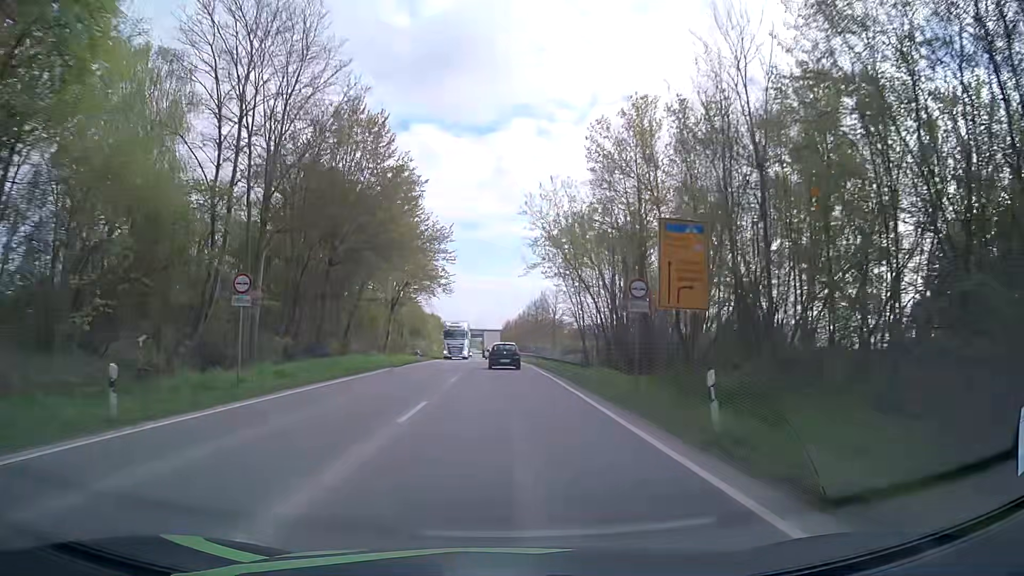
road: primary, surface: asphalt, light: Day
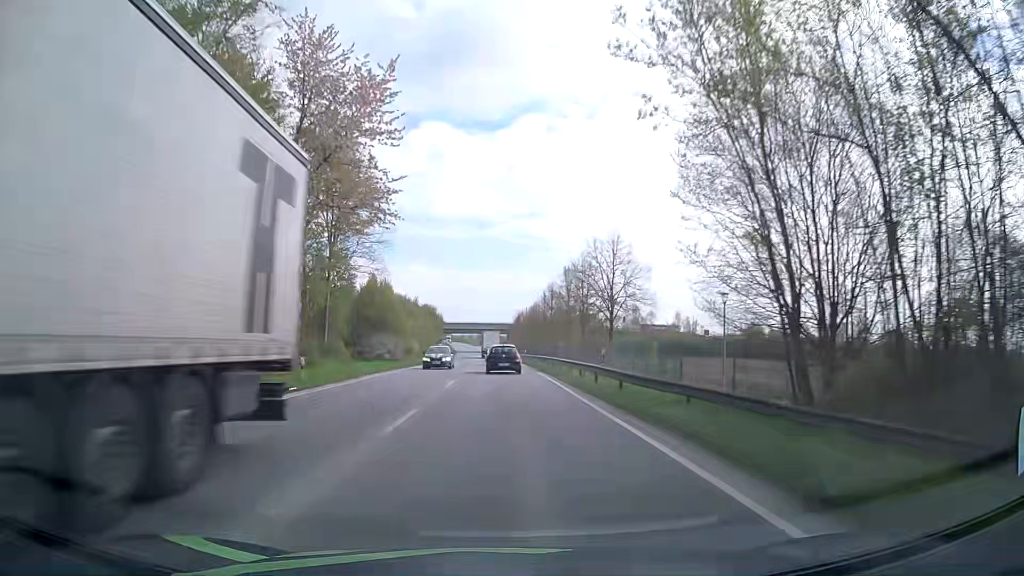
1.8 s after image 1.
(-0.4, +37.0) m; -1°
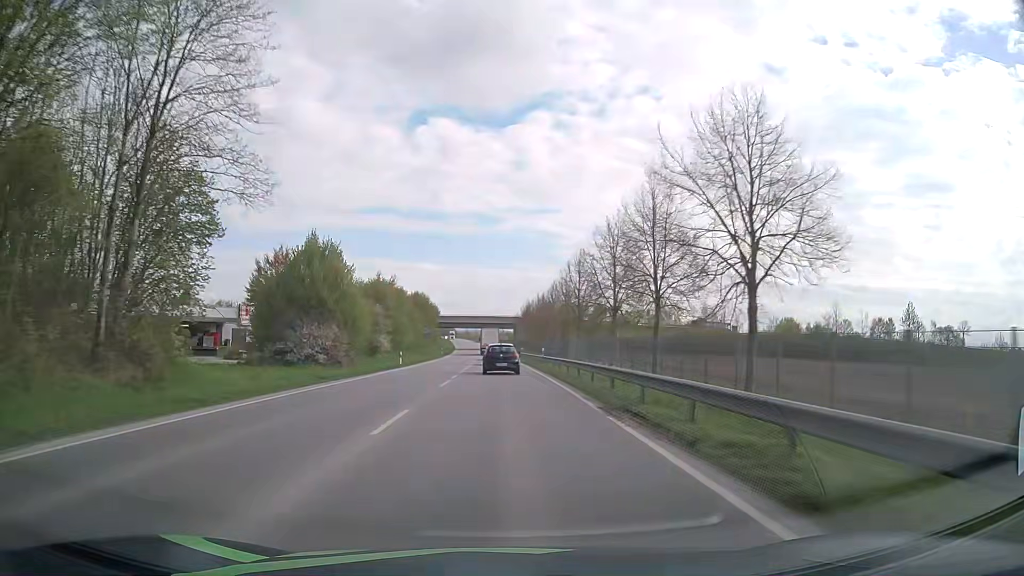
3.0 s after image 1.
(-0.1, +24.3) m; 0°
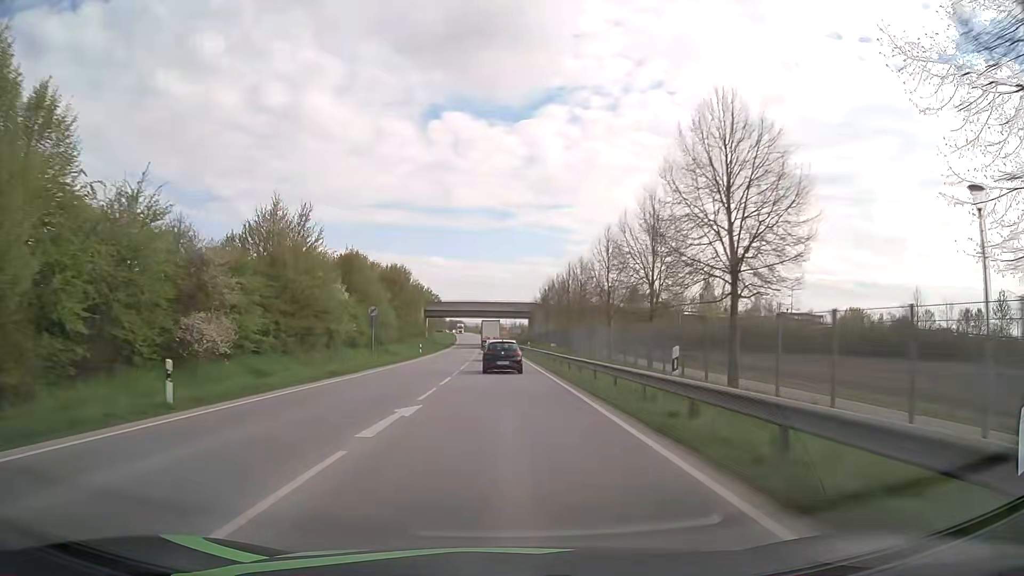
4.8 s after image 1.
(-0.4, +35.9) m; -1°
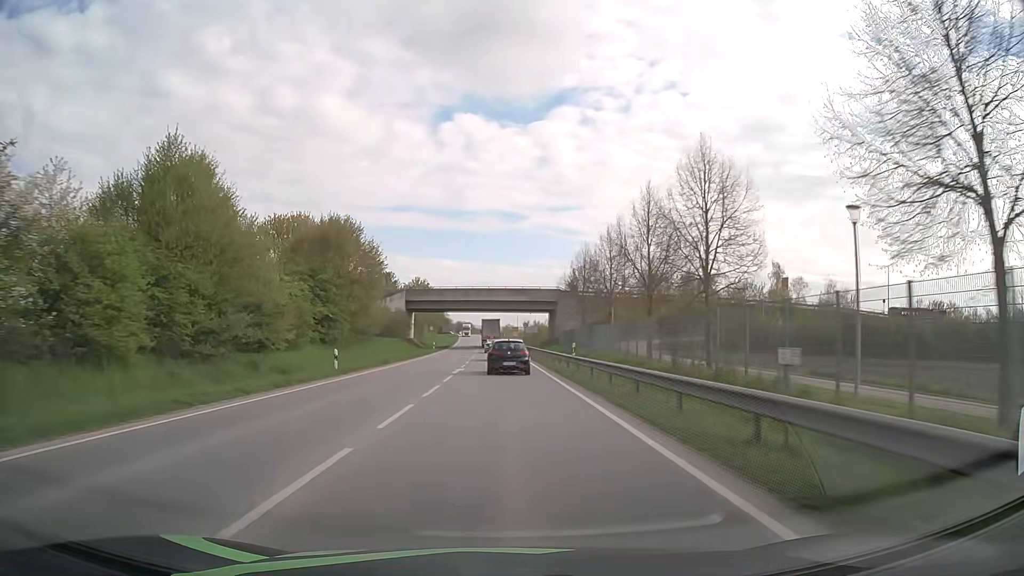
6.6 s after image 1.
(-0.4, +35.0) m; -1°
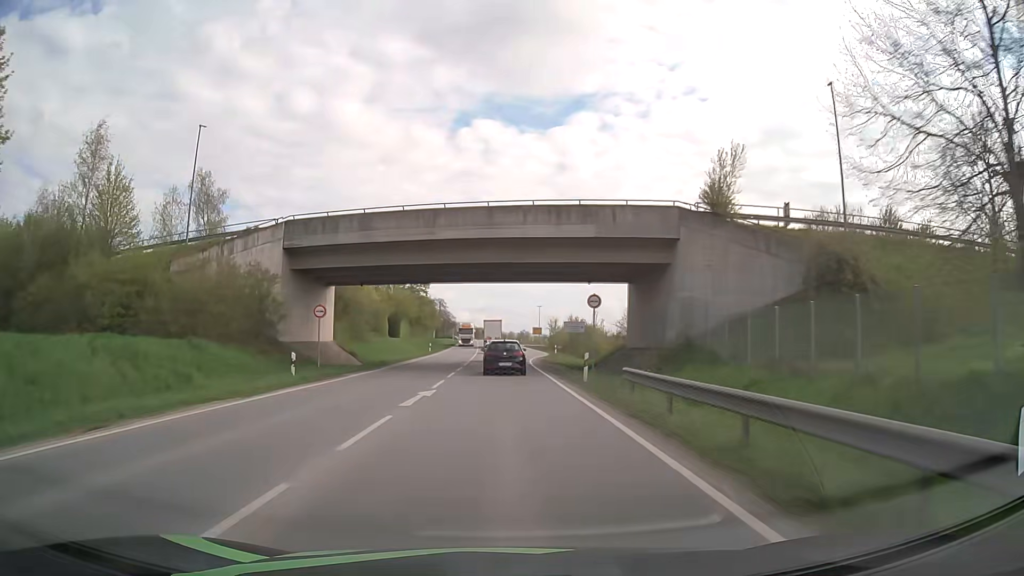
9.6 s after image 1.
(-0.7, +56.1) m; -1°
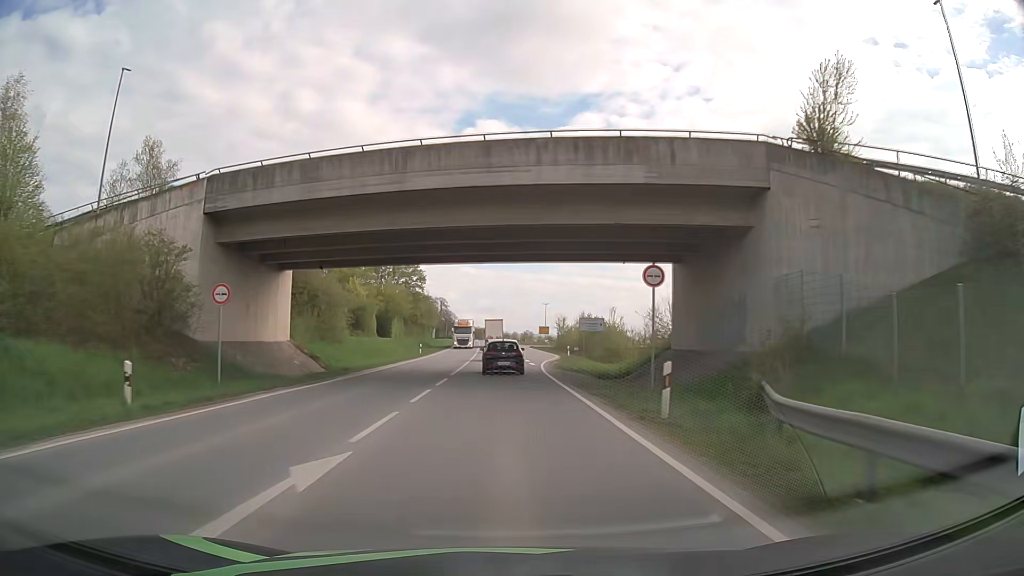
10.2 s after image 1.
(0.0, +11.0) m; 0°
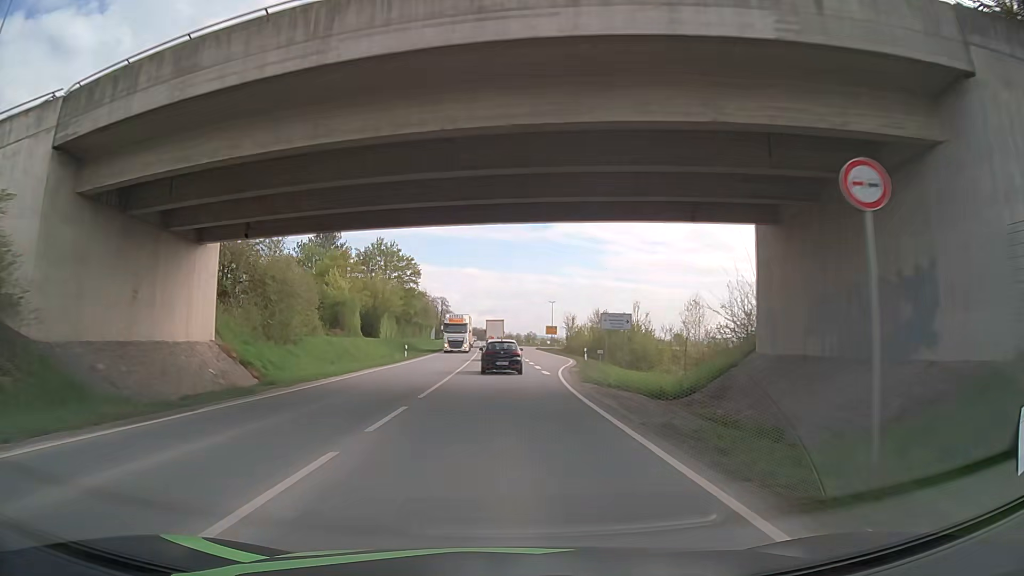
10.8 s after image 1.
(0.0, +11.0) m; 0°
(0, +10) (0, +20) (0, +30) (0, +40) (0, +50) (0, +60) (0, +70) (-1, +80) (-1, +90) (-1, +100) m
